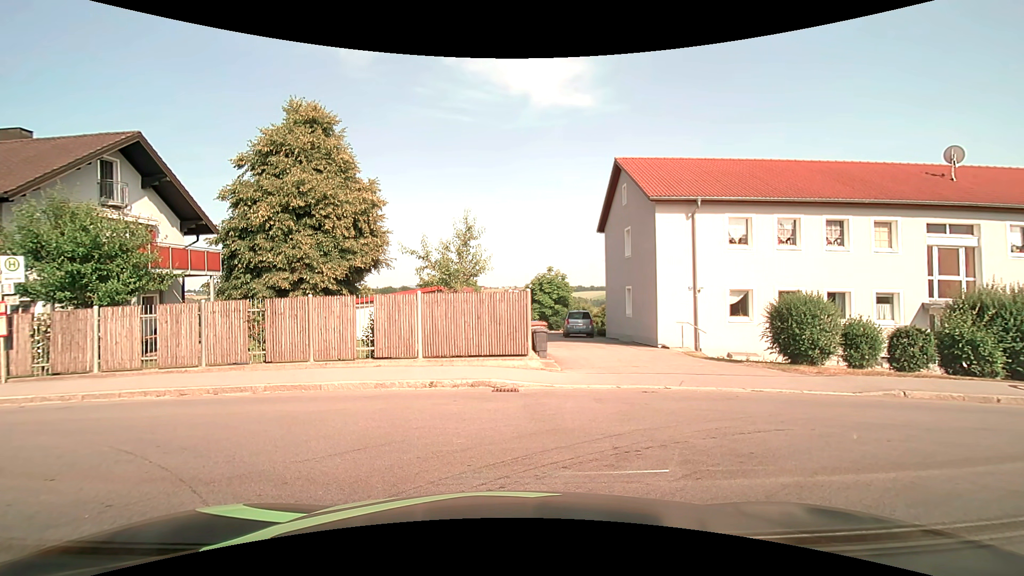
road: tertiary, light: Day
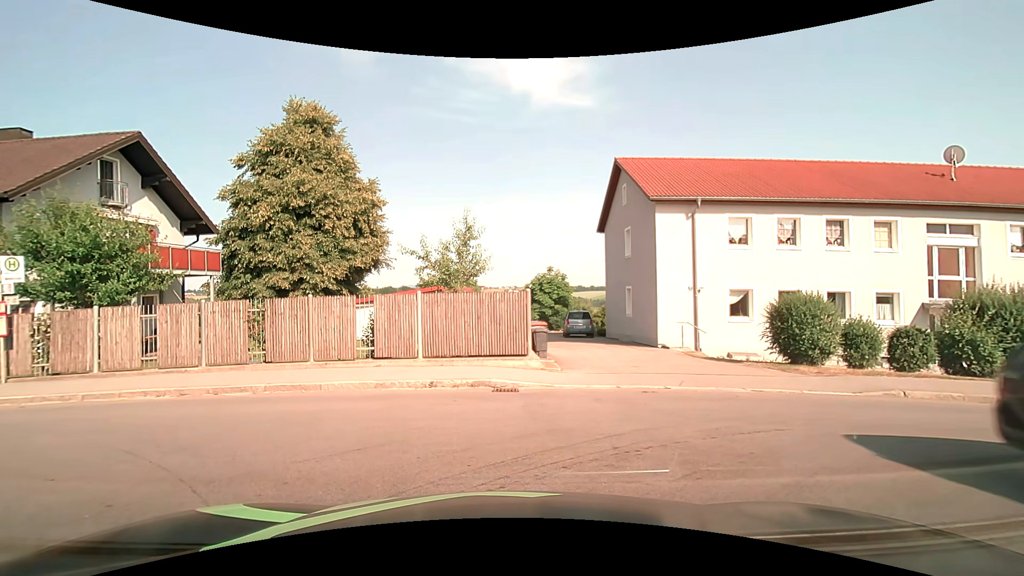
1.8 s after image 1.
(0.0, 0.0) m; 0°
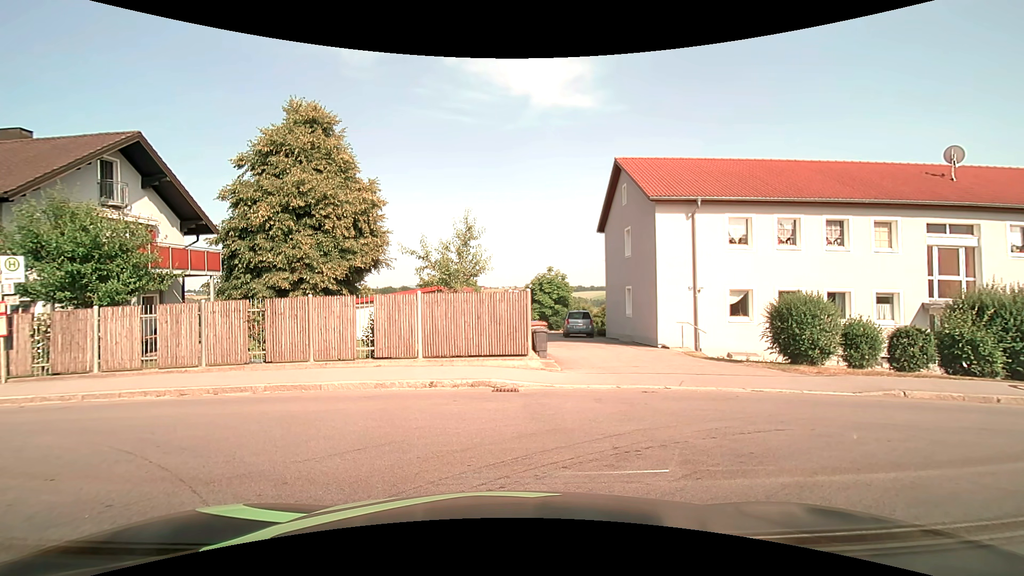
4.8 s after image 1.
(0.0, 0.0) m; 0°
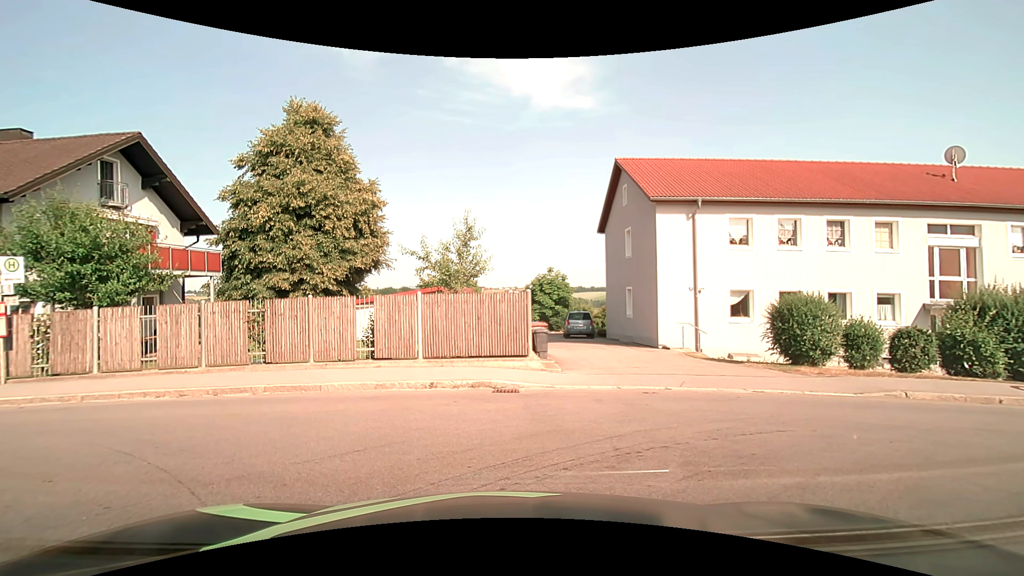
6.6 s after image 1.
(0.0, 0.0) m; 0°
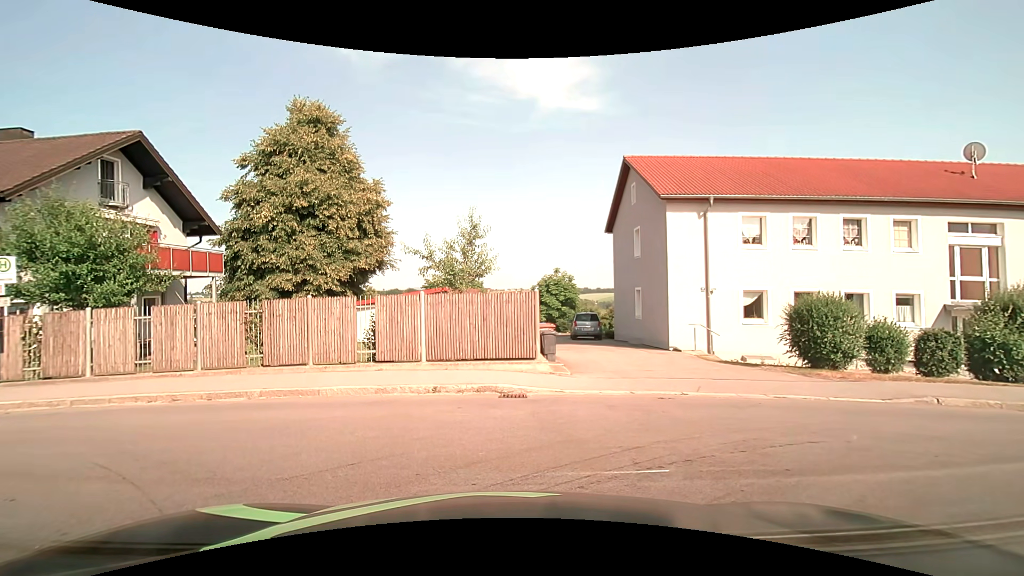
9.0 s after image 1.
(0.0, +0.4) m; 0°
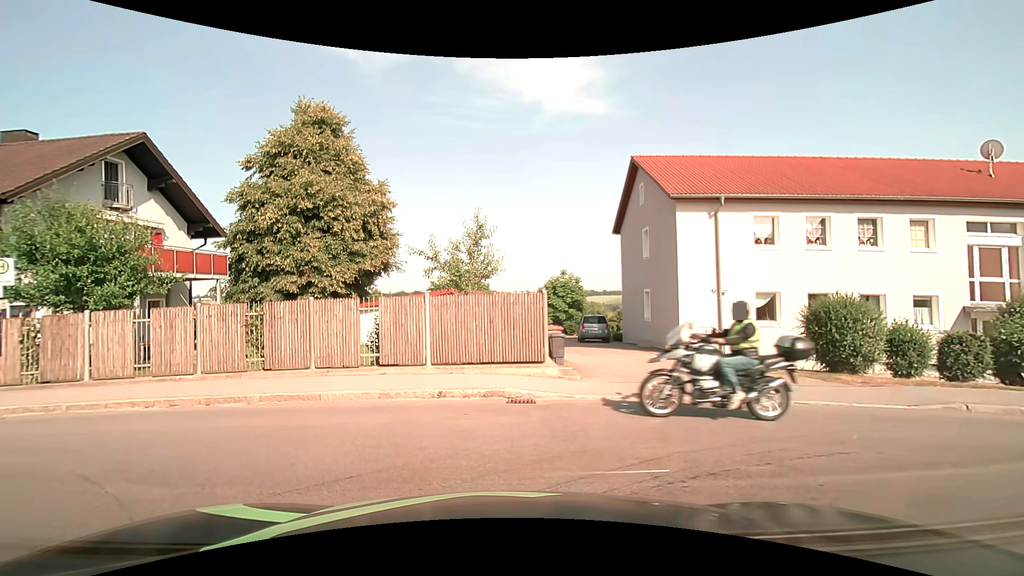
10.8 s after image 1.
(0.0, +0.4) m; 0°
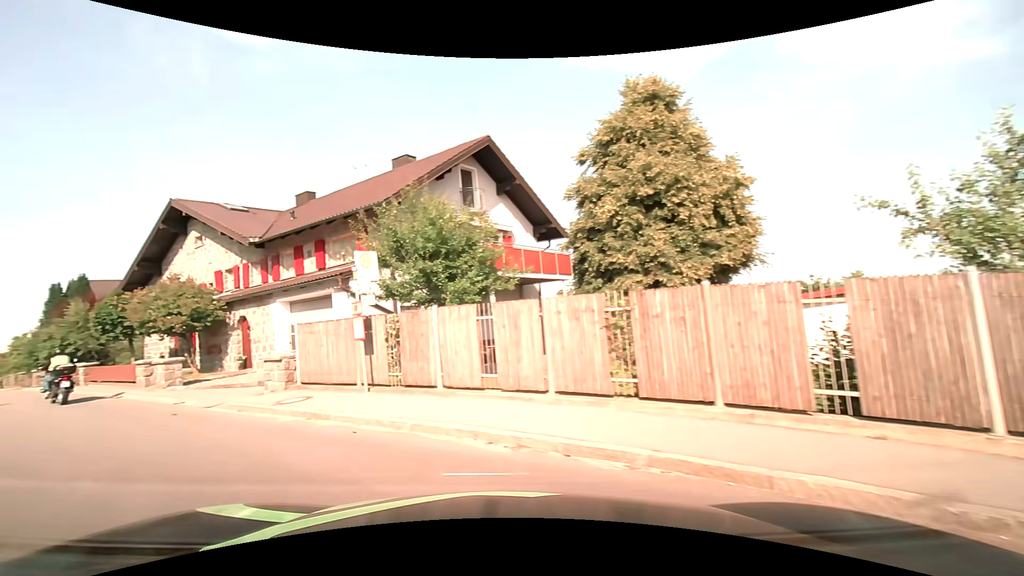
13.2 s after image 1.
(-1.5, +5.0) m; -37°
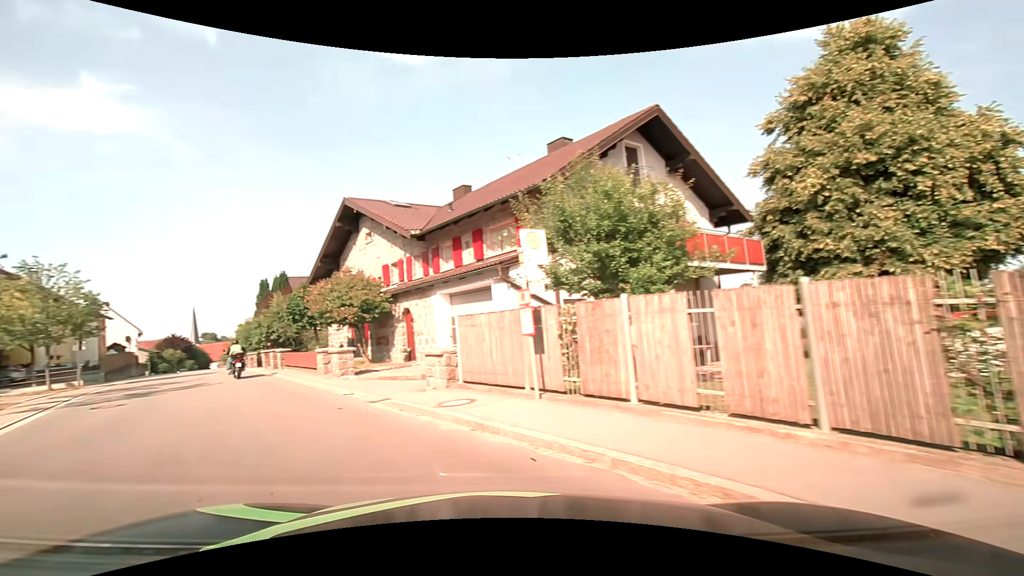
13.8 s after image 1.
(-0.3, +2.2) m; -16°
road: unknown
(-4, +9) (-9, +18) (-14, +26) (-20, +34) (-25, +43) (-31, +51) (-36, +60) (-42, +68) (-47, +76) (-53, +85) m
